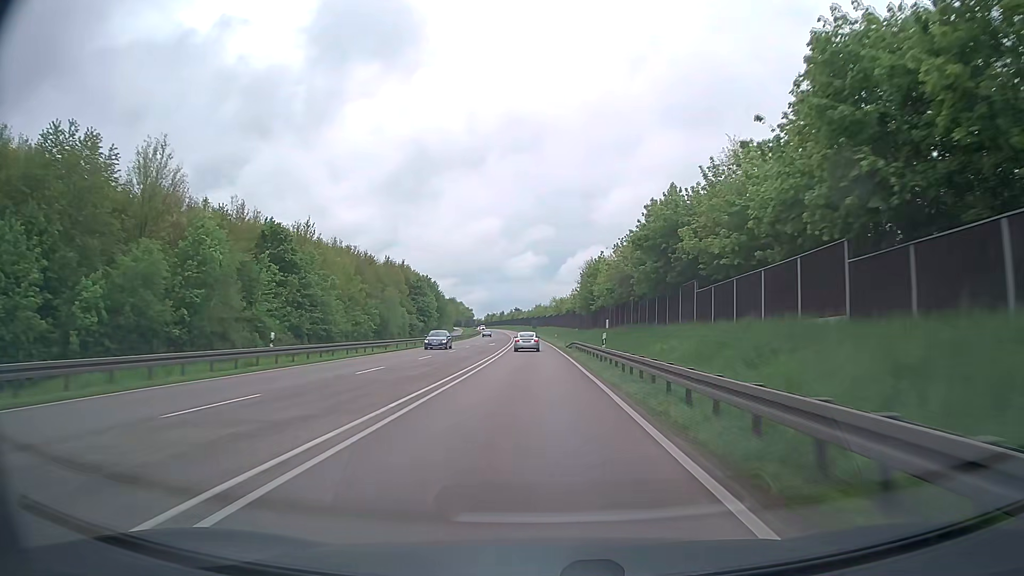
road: trunk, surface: asphalt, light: Day
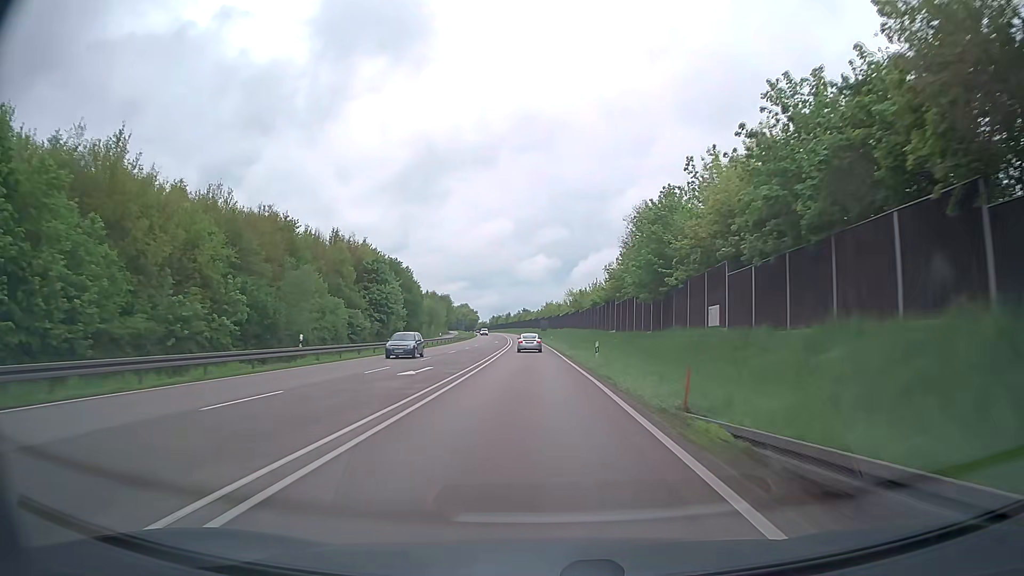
(-0.4, +47.2) m; -1°
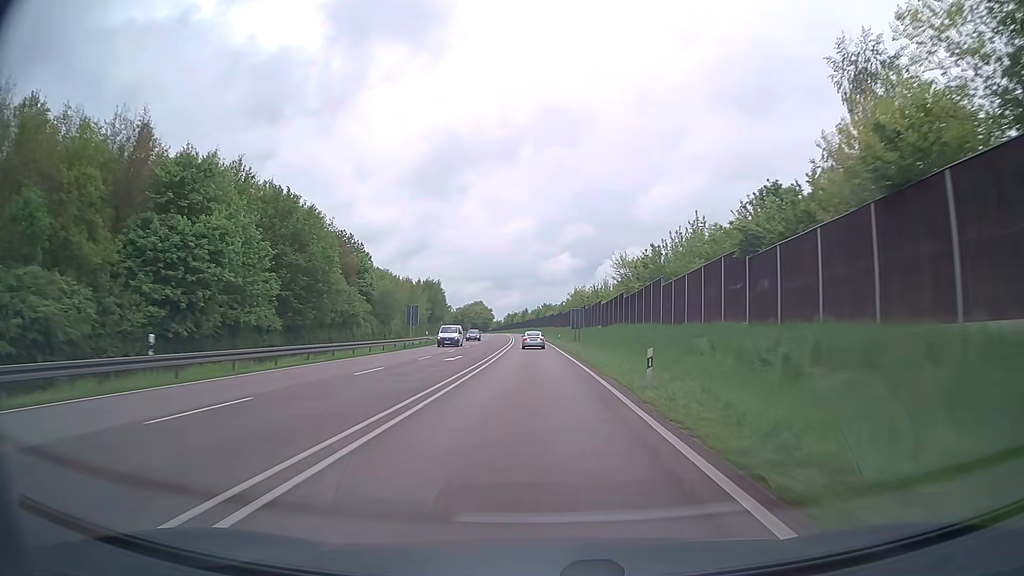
(-1.0, +62.7) m; -2°
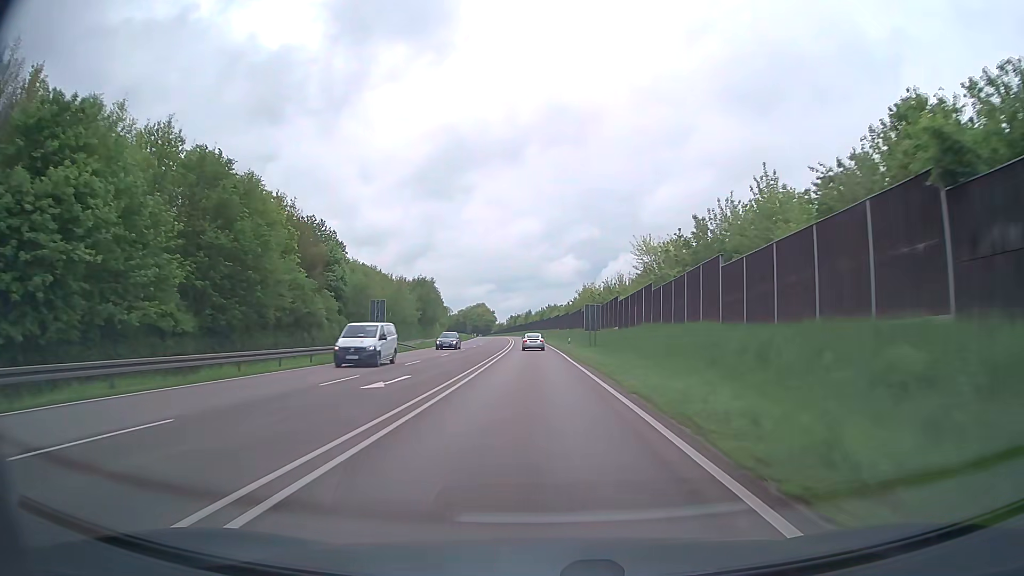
(0.0, +15.6) m; 0°
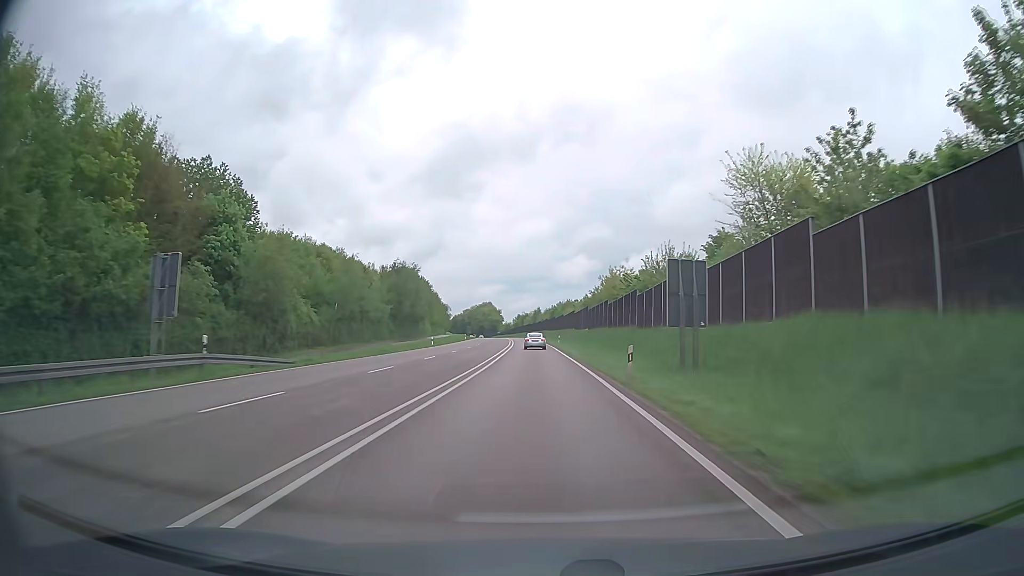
(-0.3, +31.2) m; -1°
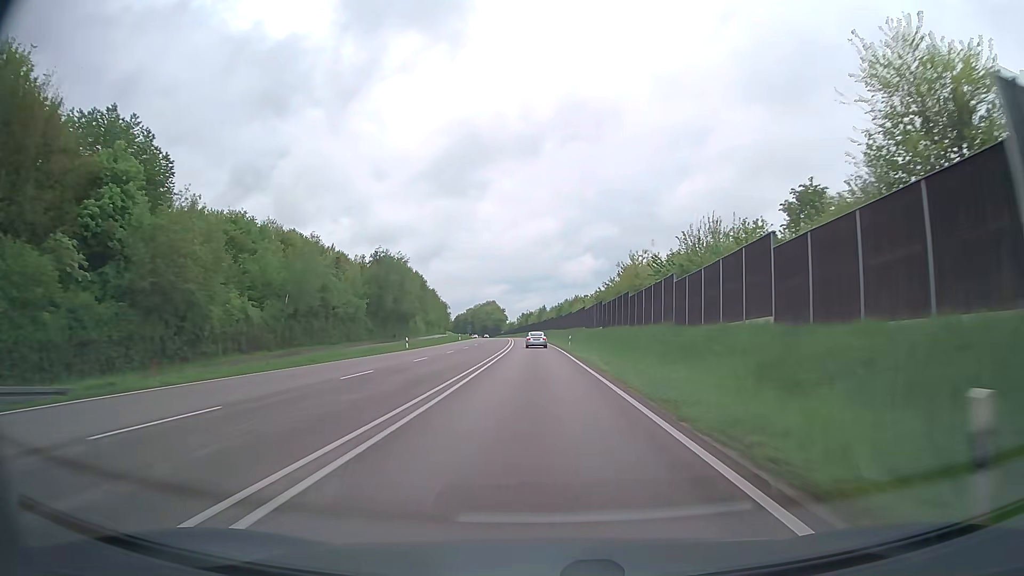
(0.0, +15.6) m; 0°
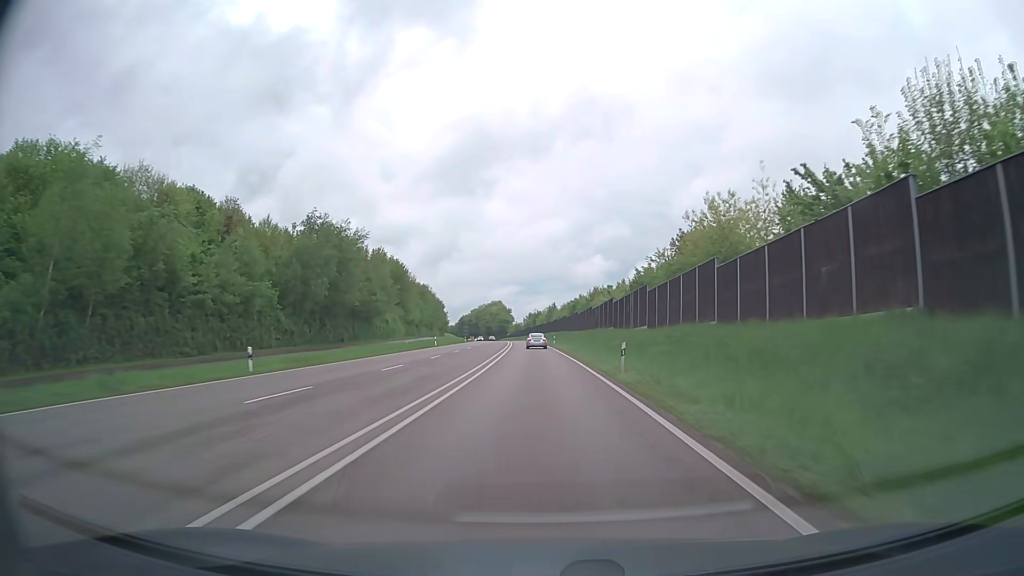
(-0.3, +31.1) m; -1°
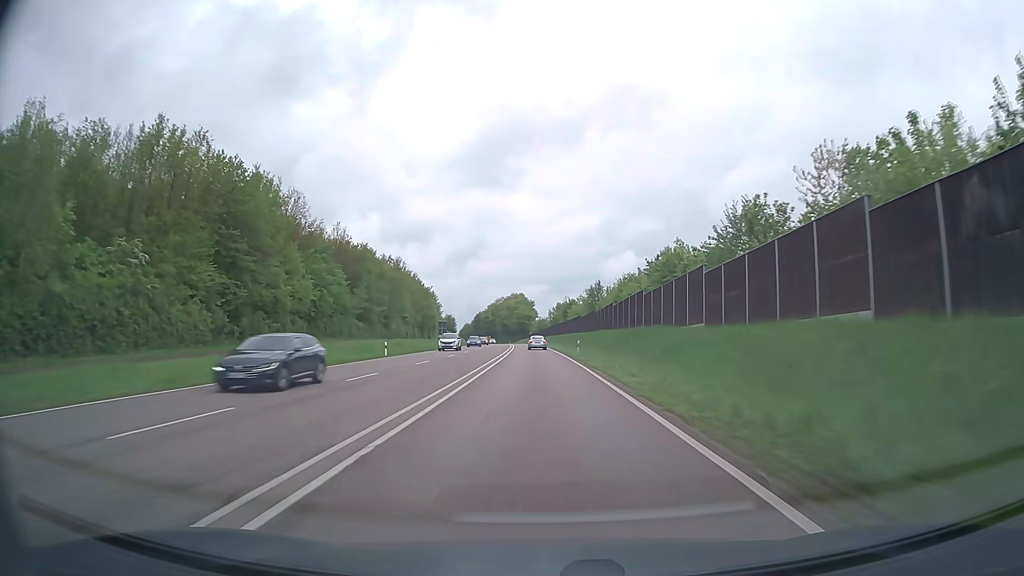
(-1.6, +77.5) m; -2°
(0, +10) (0, +20) (0, +30) (0, +40) (-1, +50) (-1, +60) (-1, +70) (-1, +80) (-2, +90) (-2, +100) m
